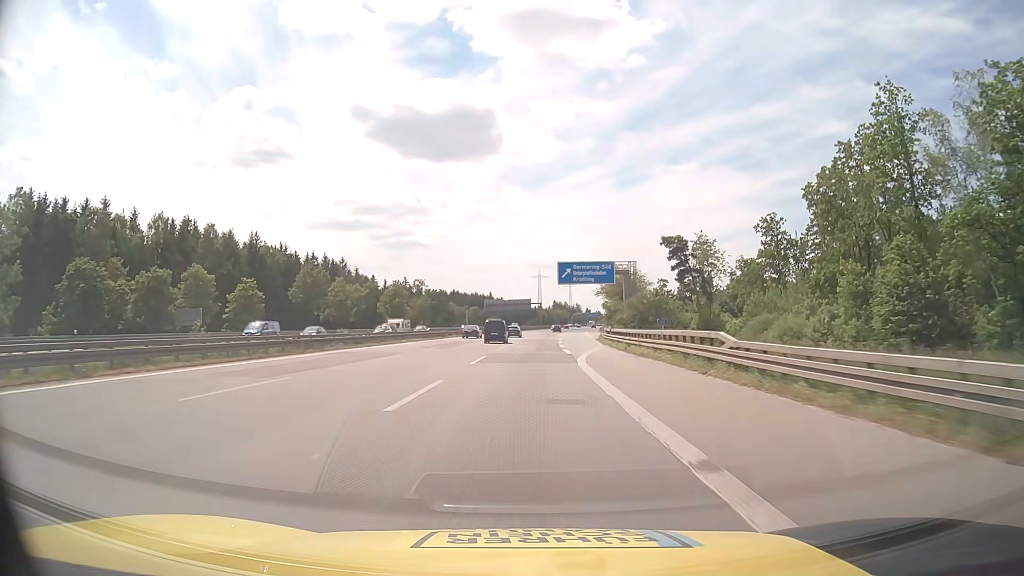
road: motorway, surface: asphalt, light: Day
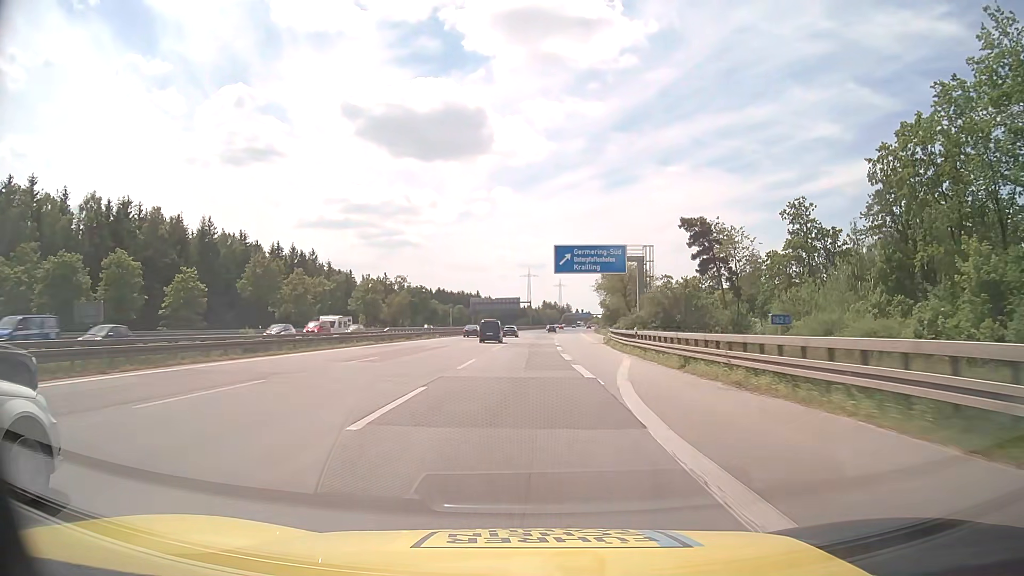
(+0.1, +15.8) m; +1°
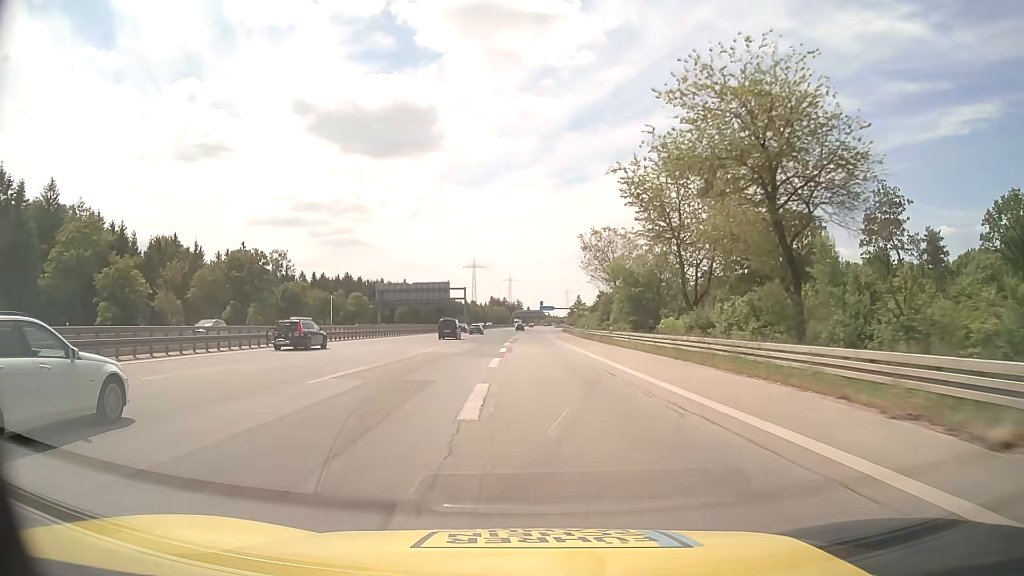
(+3.9, +78.8) m; +4°
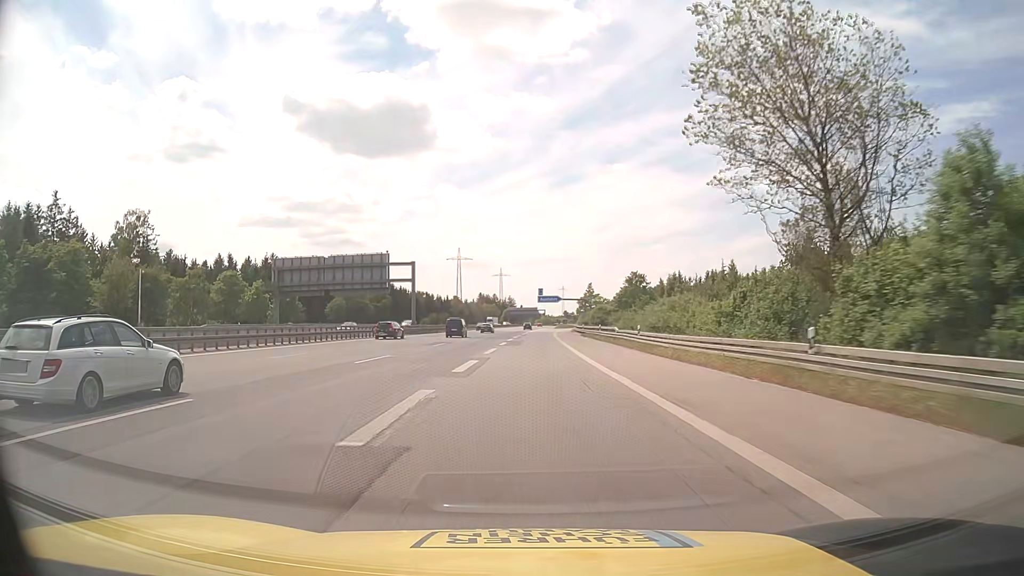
(+0.4, +63.1) m; +1°
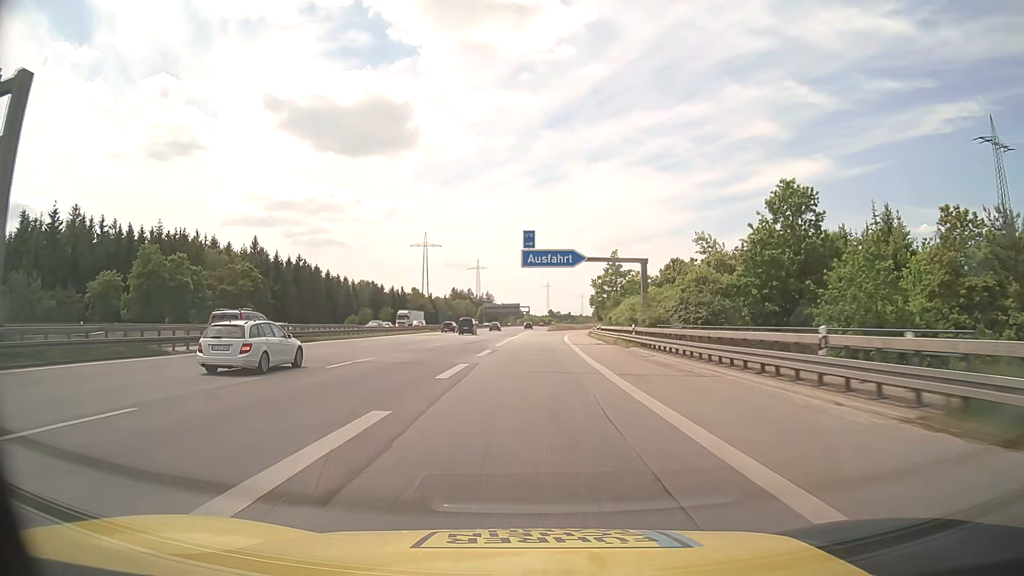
(+1.0, +74.6) m; +1°
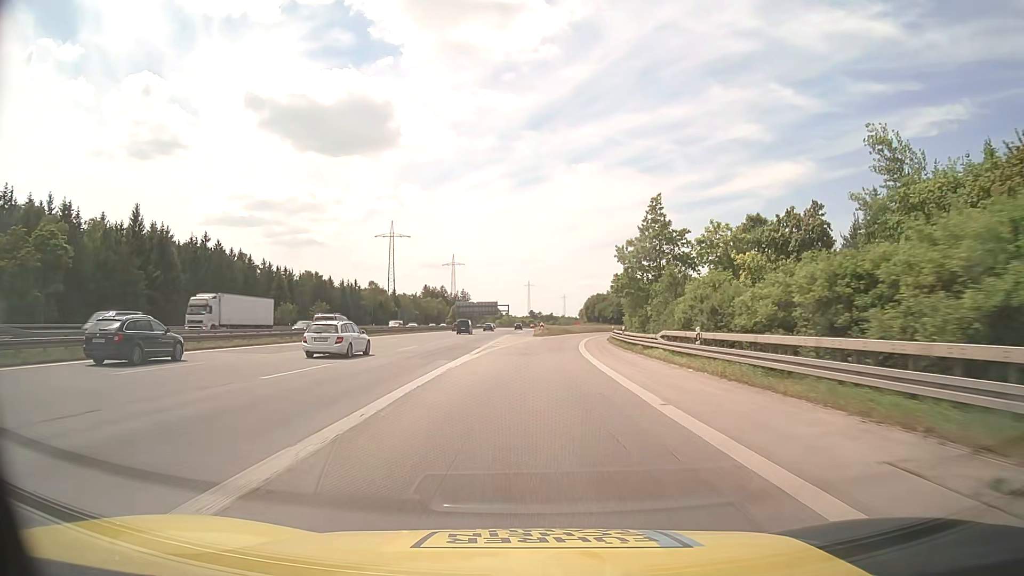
(+0.5, +41.6) m; +2°
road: motorway_link
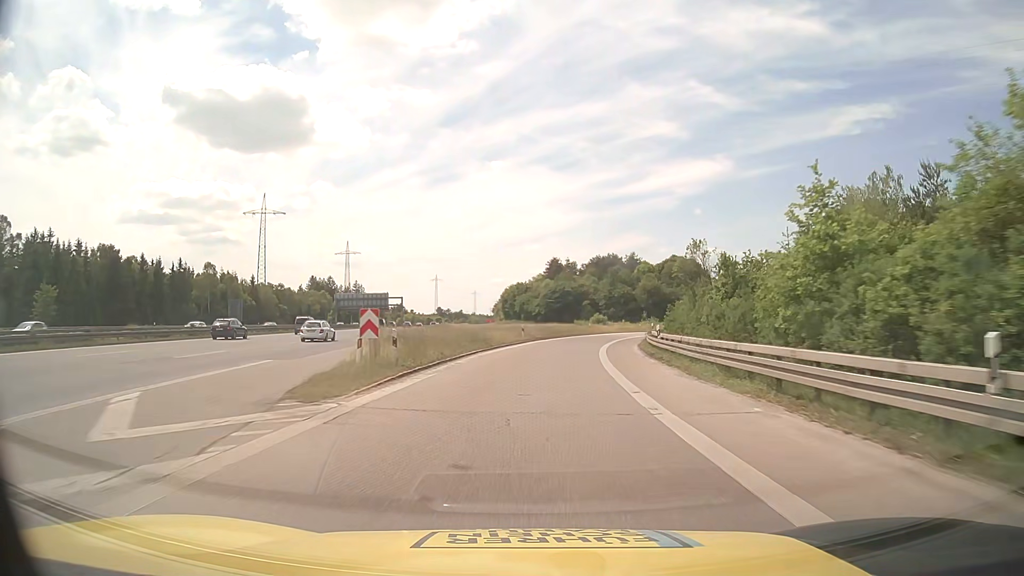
(+3.4, +64.0) m; +7°
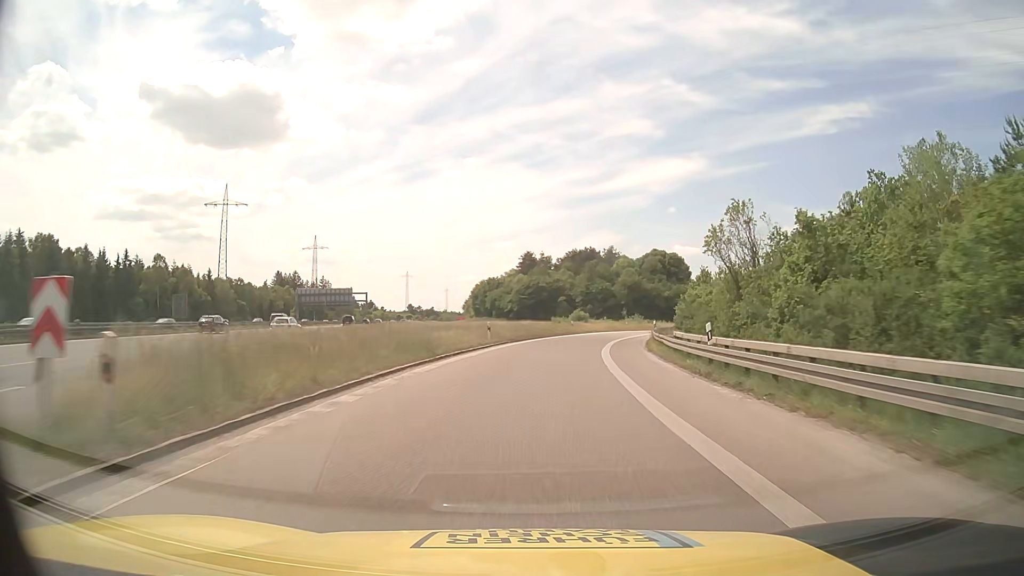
(+0.3, +12.0) m; +2°
(0, +10) (+1, +20) (+2, +30) (+3, +40) (+5, +50) (+8, +59) (+11, +69) (+14, +78) (+18, +88) (+22, +97) m
